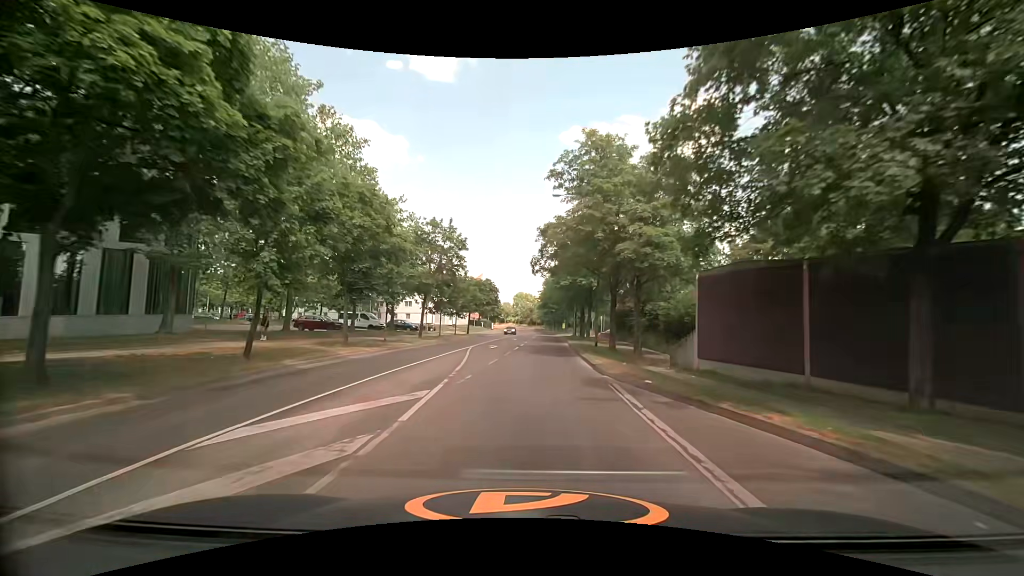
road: tertiary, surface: asphalt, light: Day
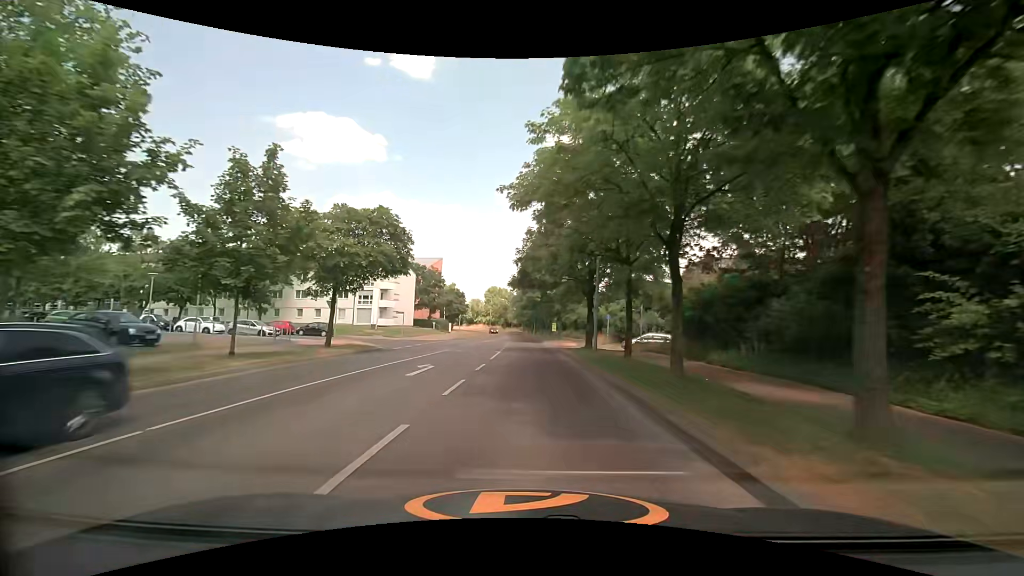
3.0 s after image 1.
(+1.6, +38.3) m; +3°
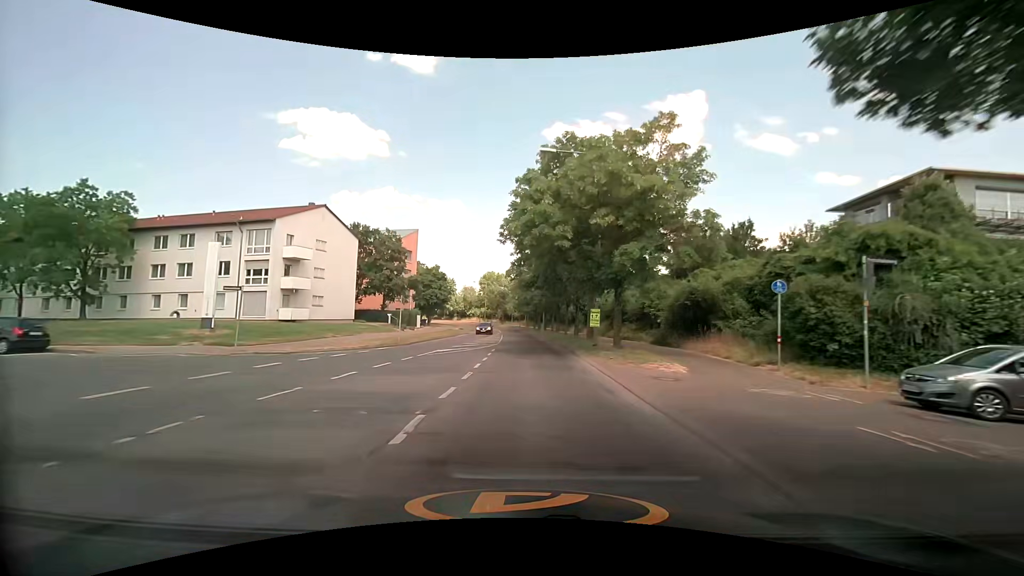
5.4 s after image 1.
(-0.4, +31.9) m; -1°
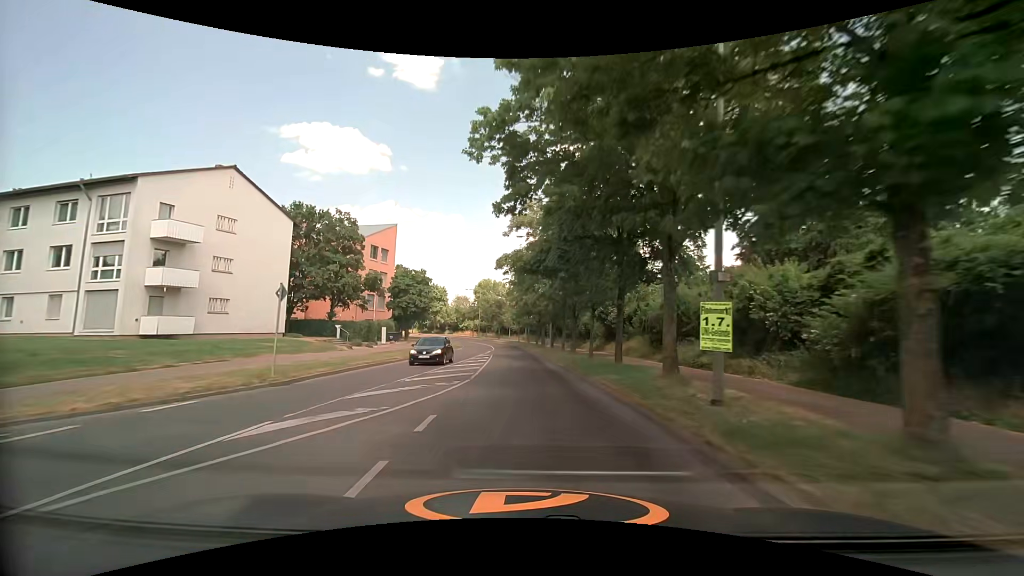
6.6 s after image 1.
(-0.1, +16.3) m; -1°
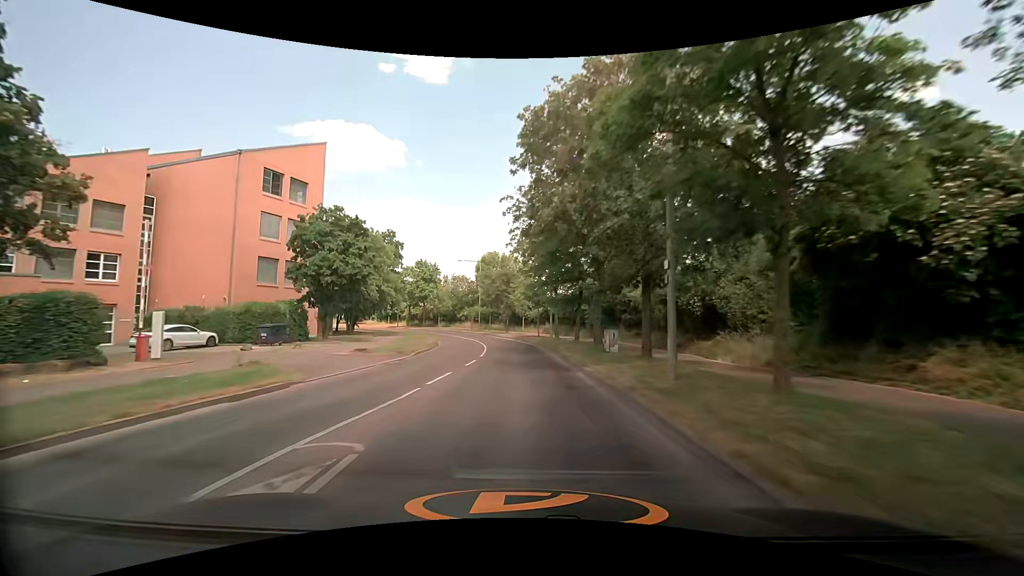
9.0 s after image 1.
(-0.3, +33.1) m; -2°
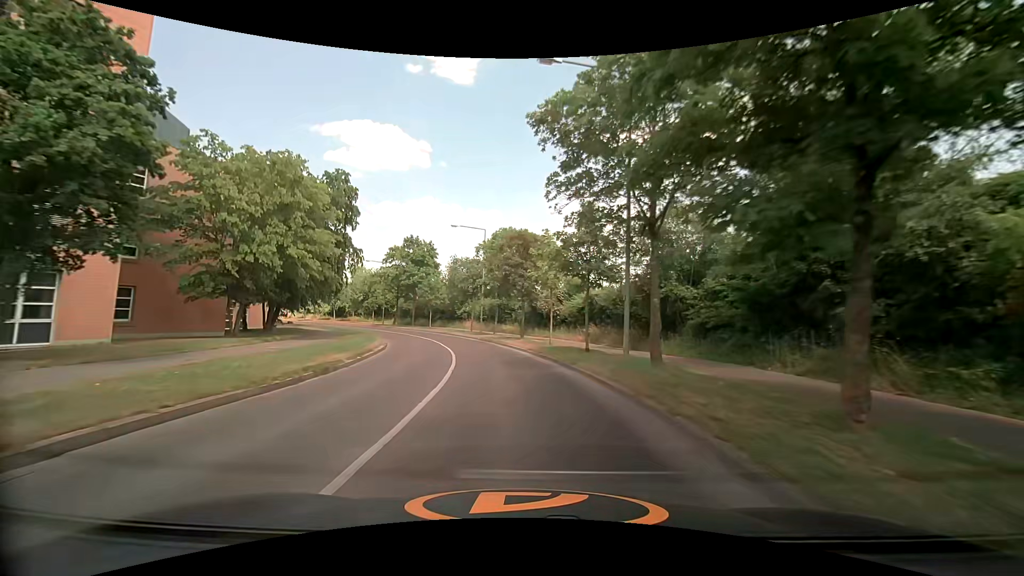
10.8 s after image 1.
(-0.5, +24.5) m; -3°
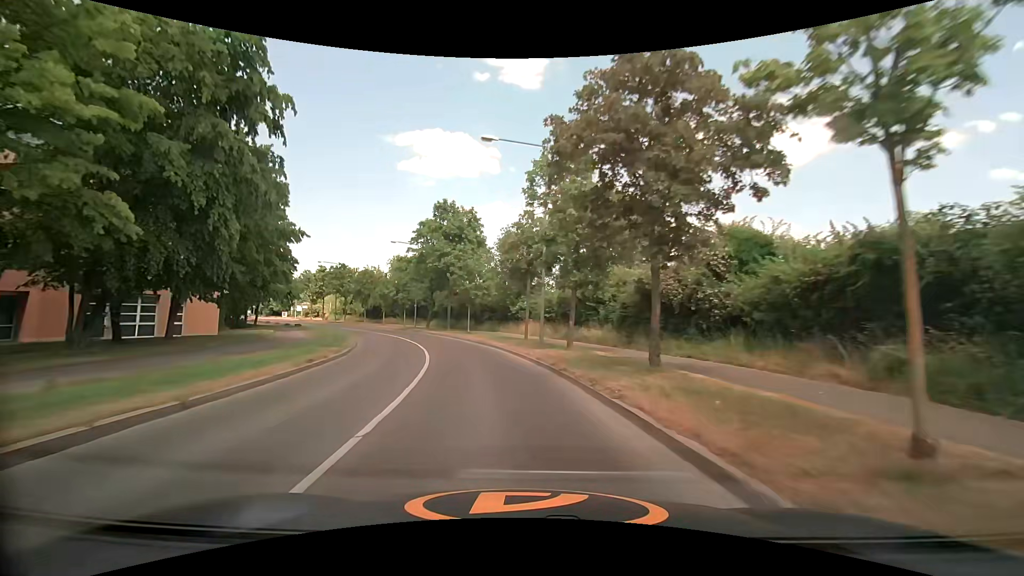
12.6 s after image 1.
(-1.0, +22.5) m; -8°
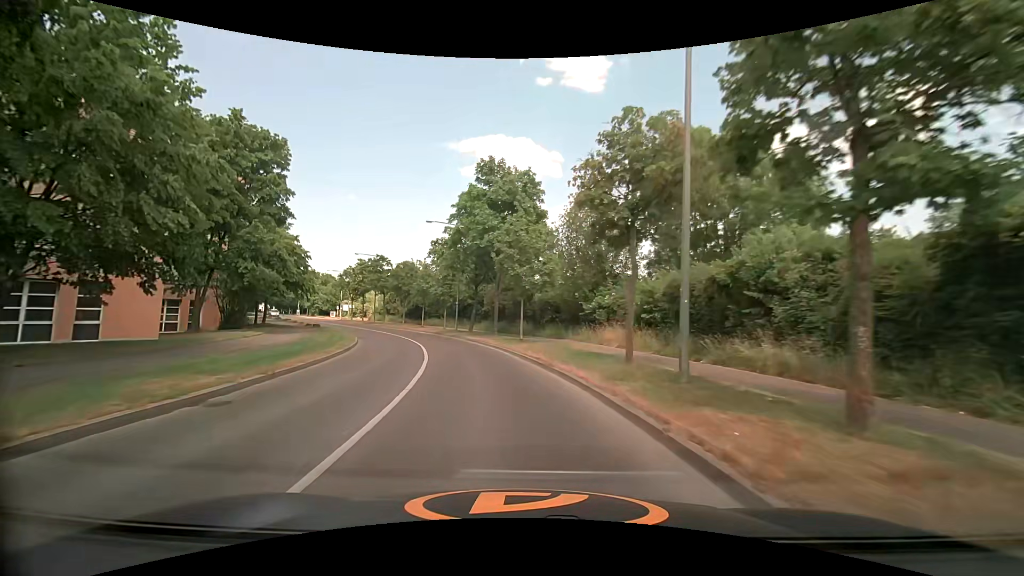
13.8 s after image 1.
(-0.7, +13.7) m; -6°
(0, +10) (-2, +20) (-4, +30) (-7, +39) (-11, +48) (-15, +57) (-21, +66) (-26, +74) (-32, +82) (-38, +90) m
